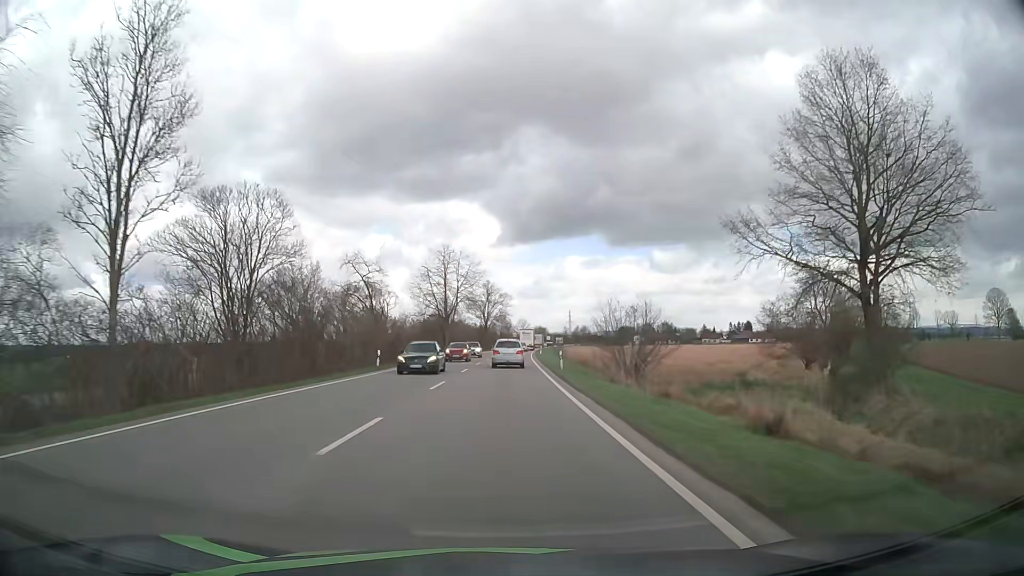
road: primary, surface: asphalt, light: Day
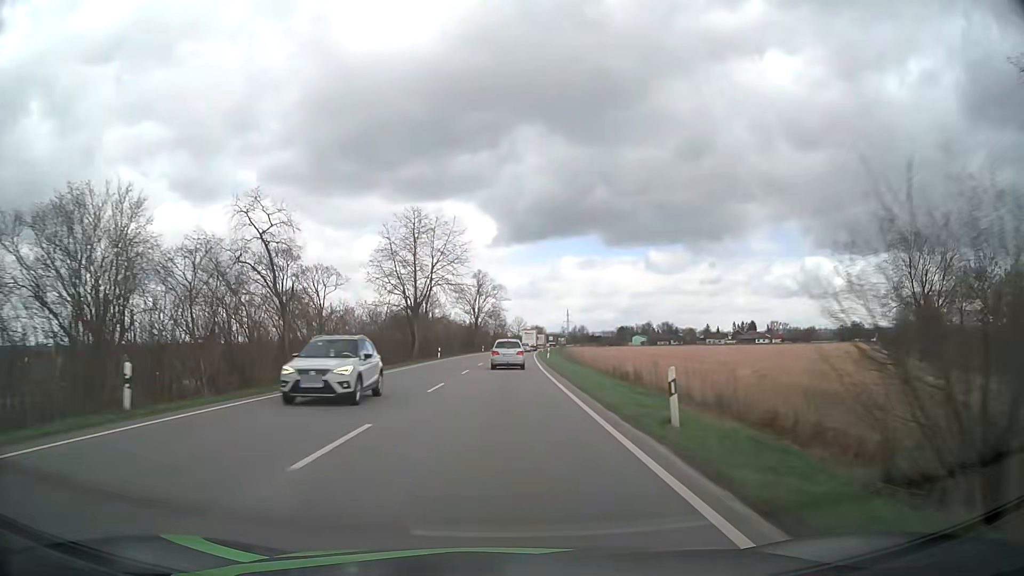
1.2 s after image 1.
(+0.1, +24.8) m; 0°
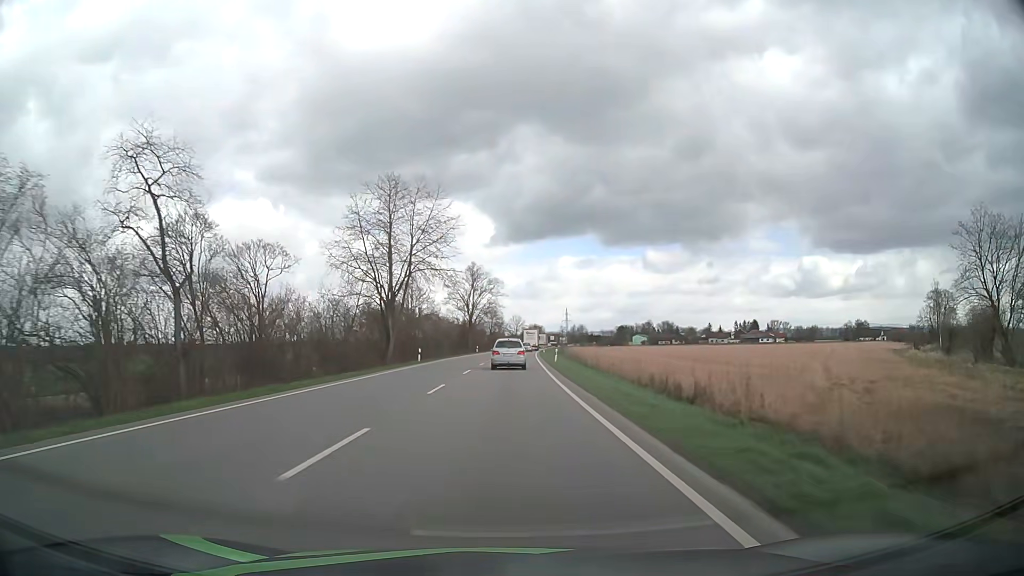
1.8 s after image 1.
(0.0, +12.3) m; 0°
(0, +10) (0, +20) (0, +30) (0, +40) (+1, +50) (+1, +60) (+1, +70) (+2, +80) (+2, +90) (+3, +100) m
